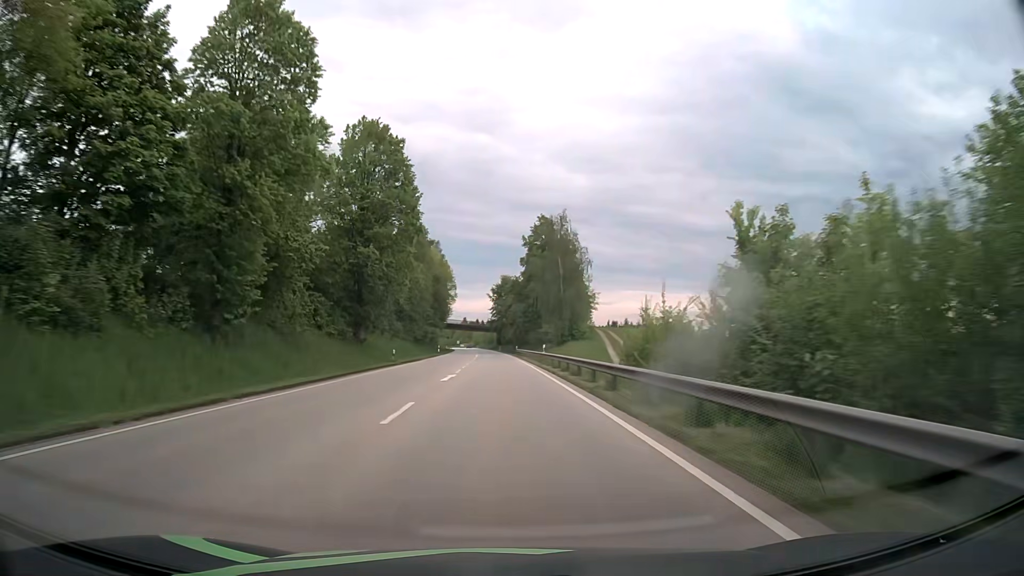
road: primary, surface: asphalt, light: Day
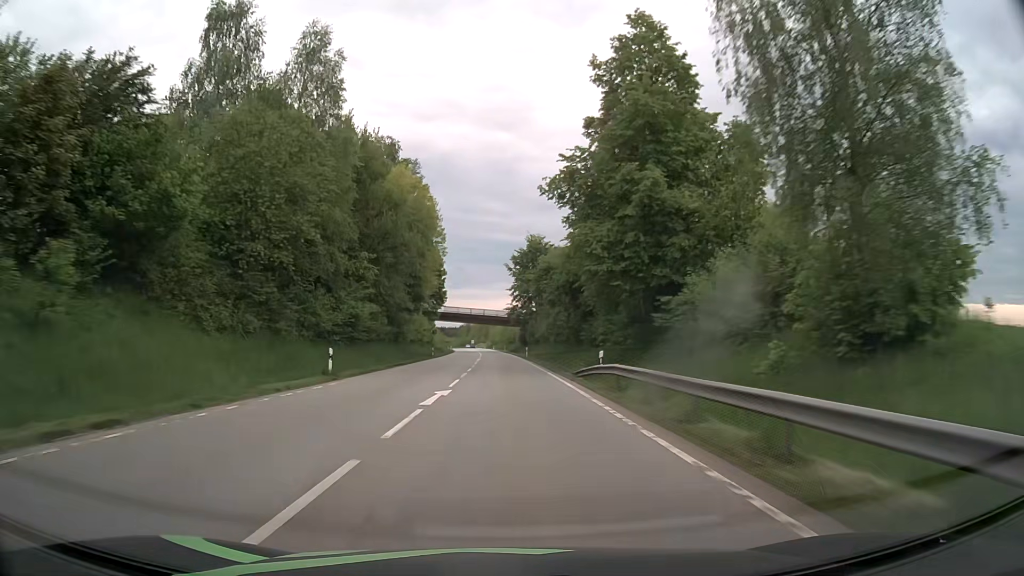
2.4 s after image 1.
(-0.8, +63.2) m; -2°
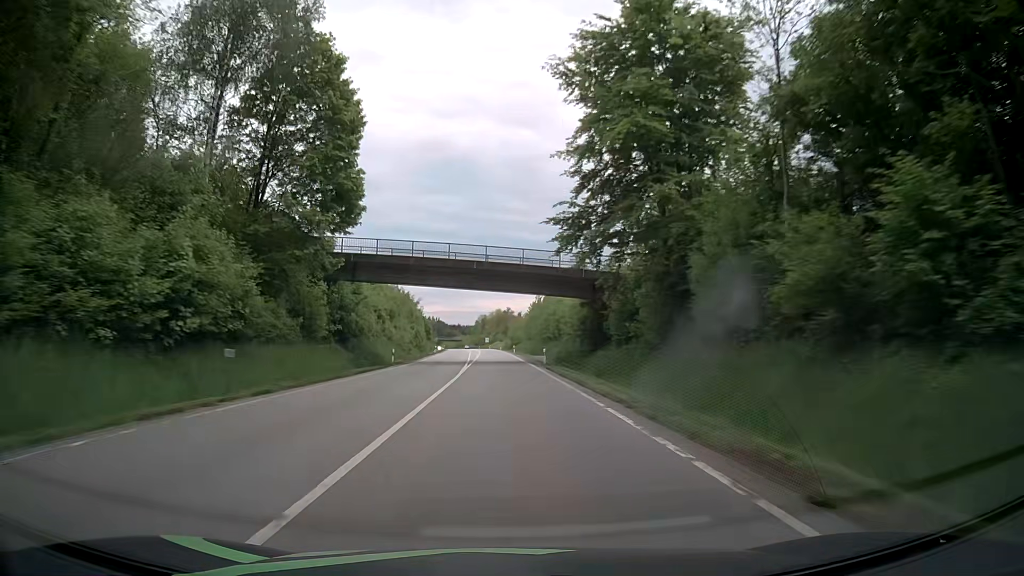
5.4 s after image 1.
(-1.1, +78.9) m; -1°
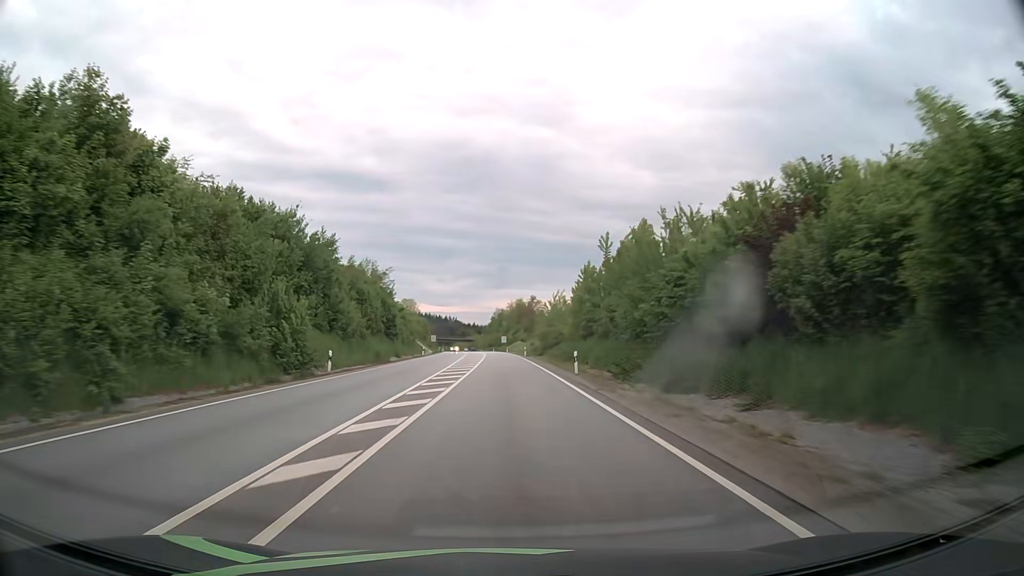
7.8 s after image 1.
(-1.5, +63.3) m; -2°
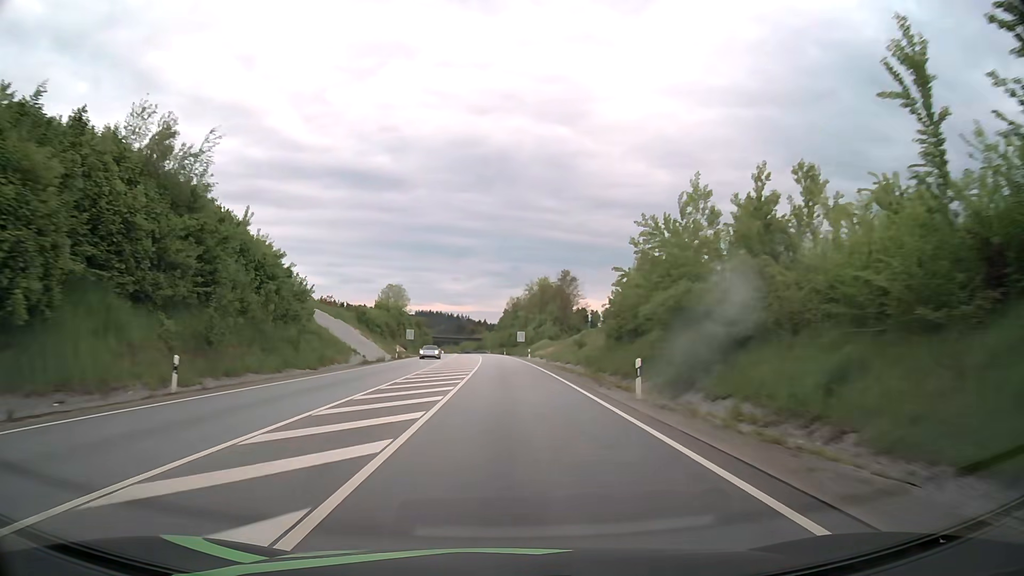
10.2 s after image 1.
(-0.7, +63.4) m; -1°
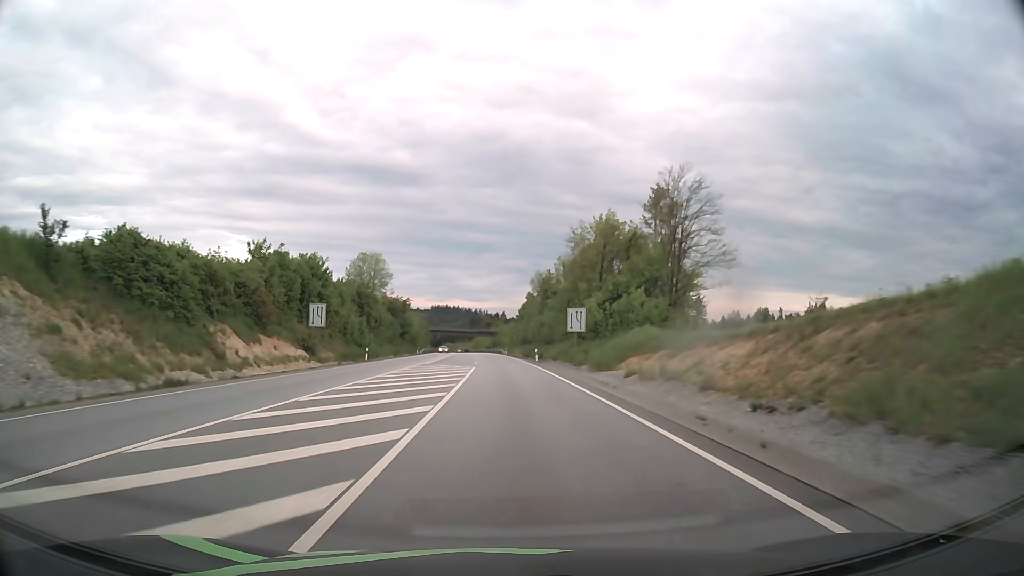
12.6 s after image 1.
(-1.1, +63.4) m; -2°
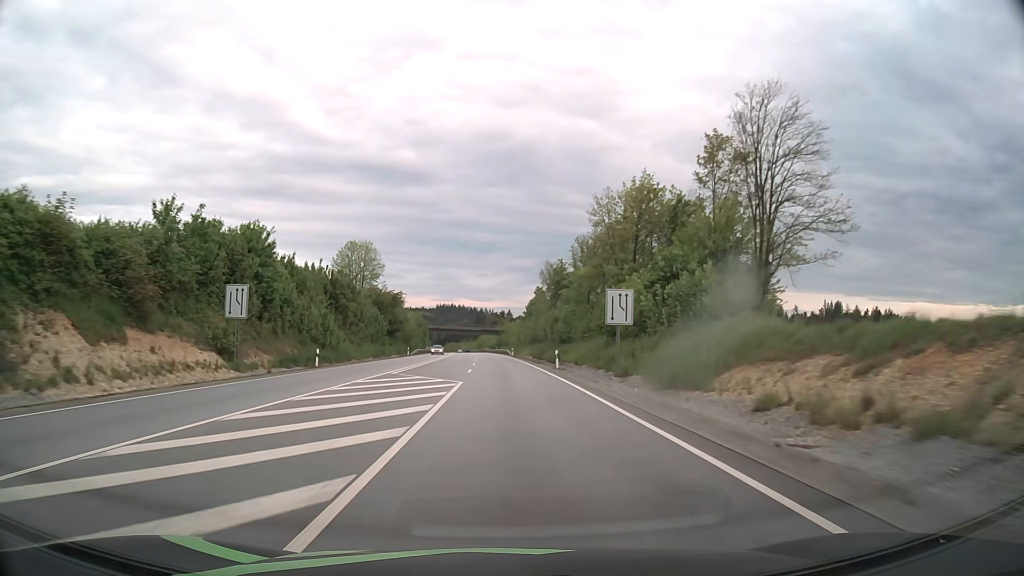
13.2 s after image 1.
(-0.1, +15.9) m; 0°
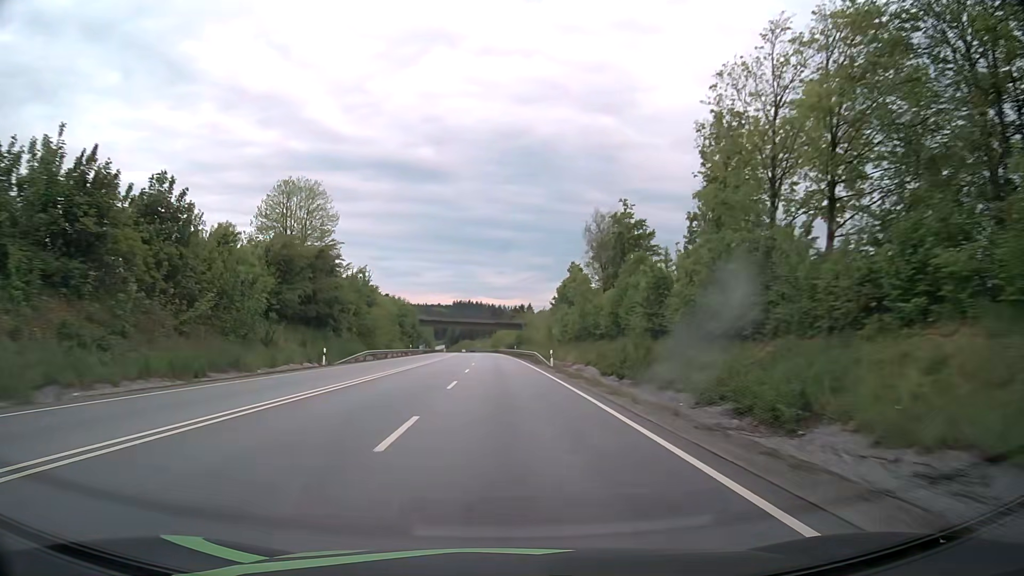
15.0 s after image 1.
(-0.6, +47.6) m; -2°
(0, +10) (0, +20) (0, +30) (-1, +40) (-1, +50) (-1, +60) (-1, +70) (-2, +80) (-2, +90) (-3, +100) m
